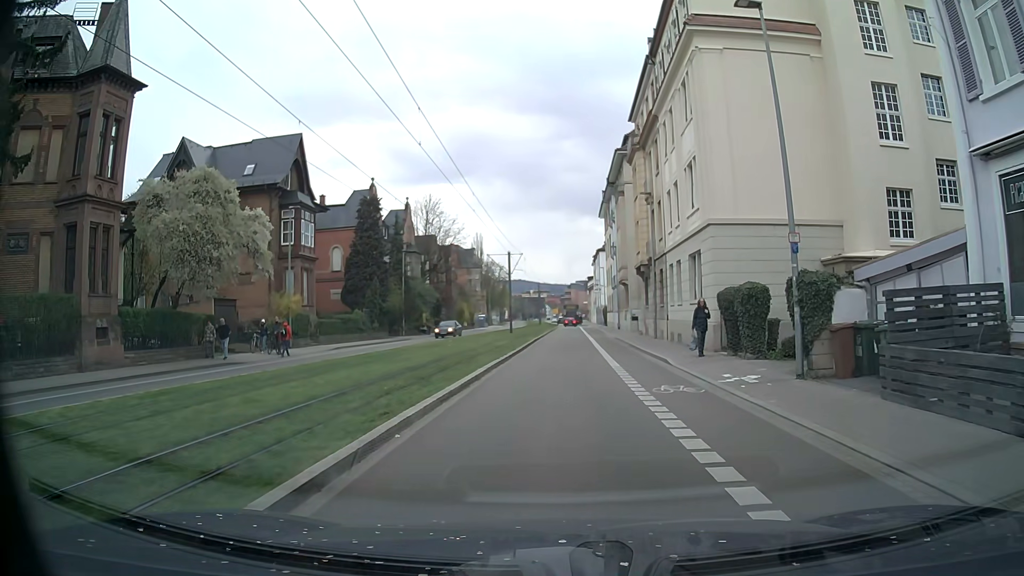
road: secondary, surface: asphalt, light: Day
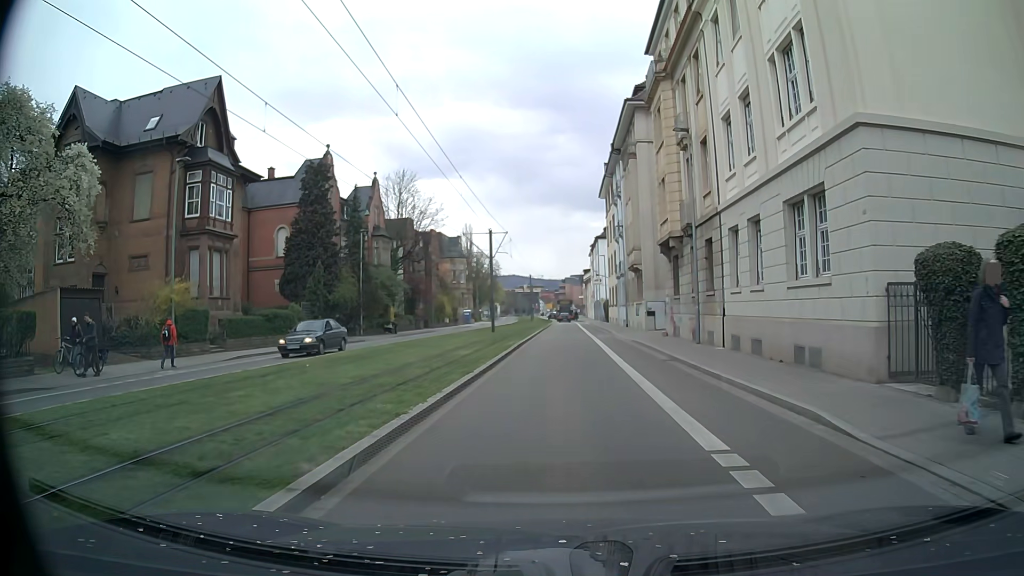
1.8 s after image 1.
(+0.2, +12.3) m; +1°
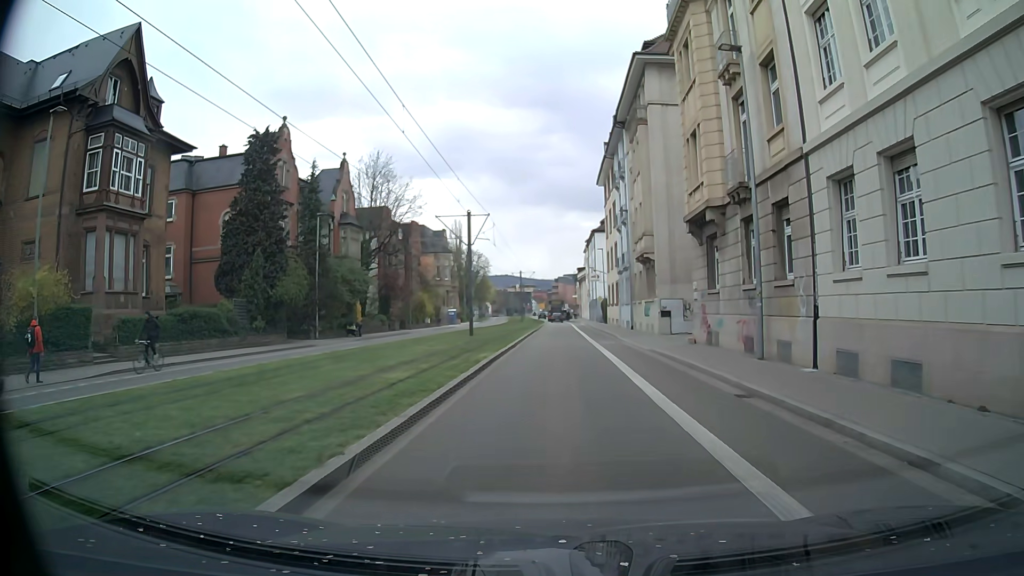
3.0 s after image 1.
(0.0, +8.5) m; +1°
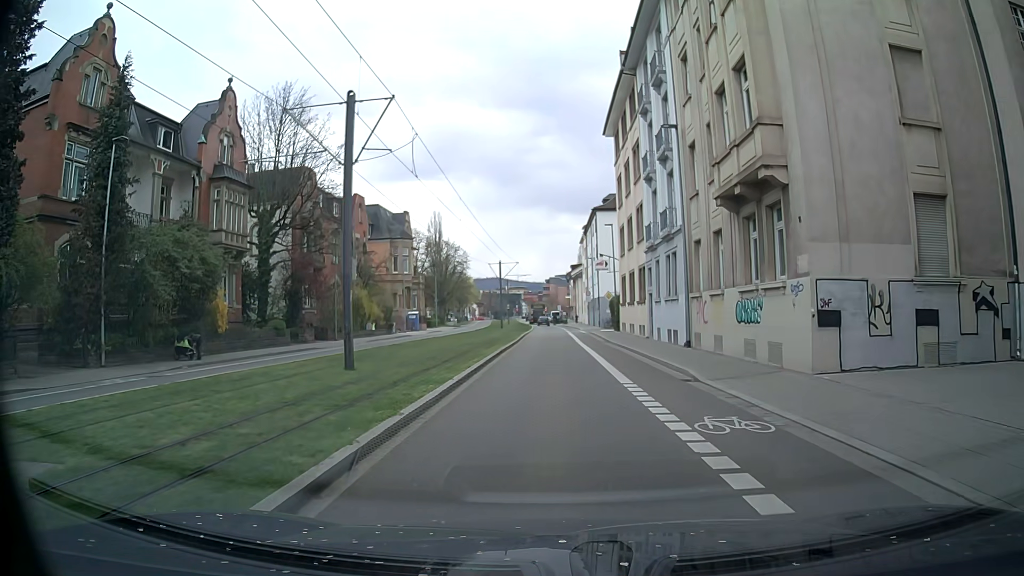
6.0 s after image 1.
(-0.1, +22.1) m; 0°
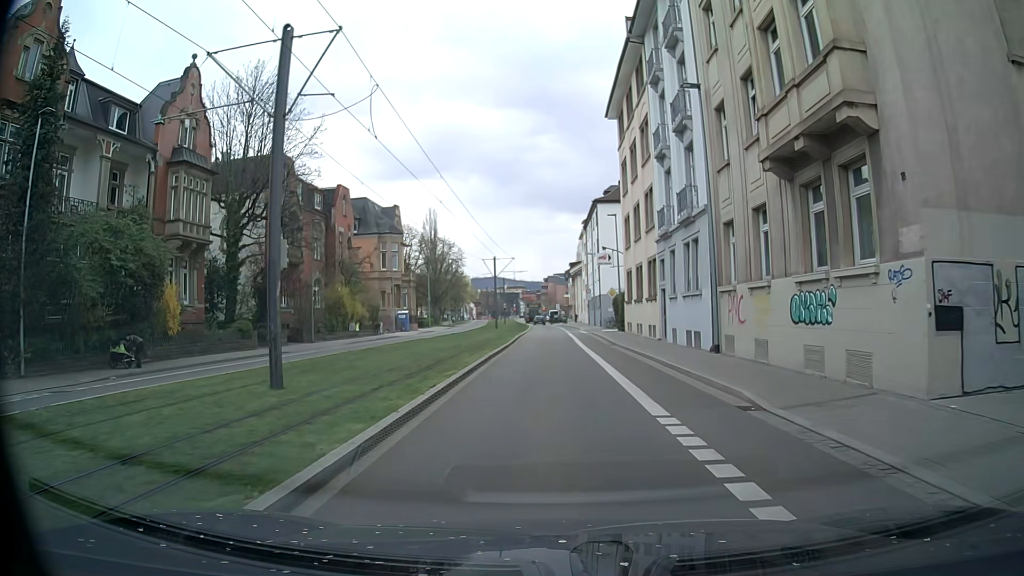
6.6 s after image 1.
(0.0, +4.6) m; +1°
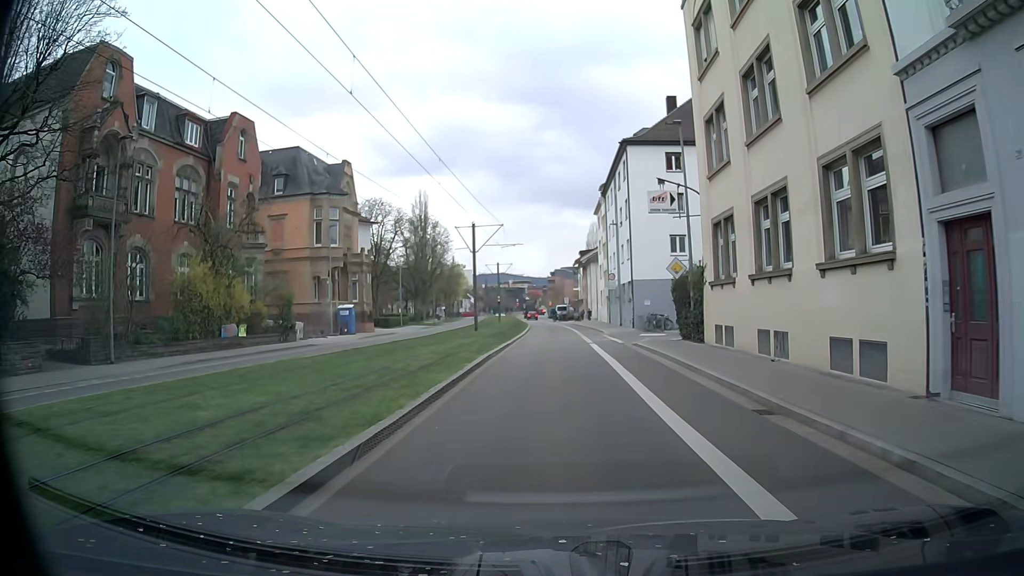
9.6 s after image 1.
(-0.4, +22.7) m; 0°
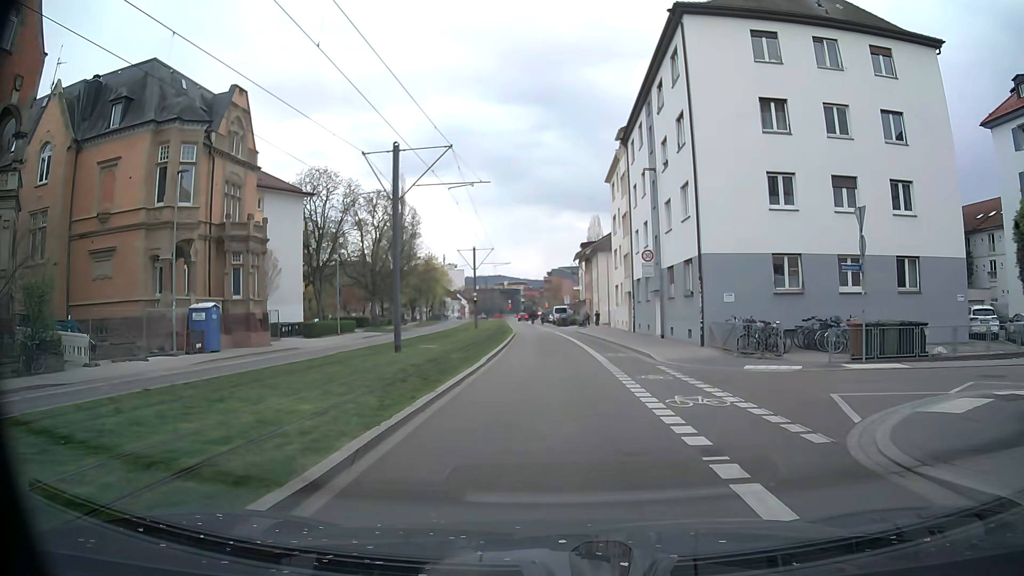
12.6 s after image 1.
(-0.4, +21.9) m; 0°
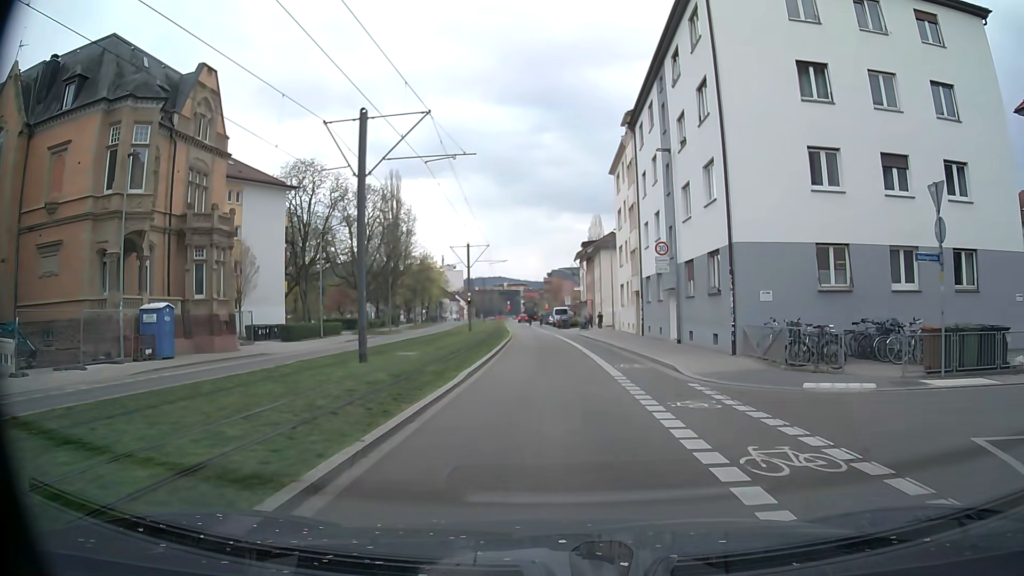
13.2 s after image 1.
(-0.1, +4.2) m; 0°
(0, +10) (0, +20) (-1, +30) (-1, +40) (-2, +50) (-2, +60) (-3, +70) (-4, +80) (-5, +90) (-6, +100) m
